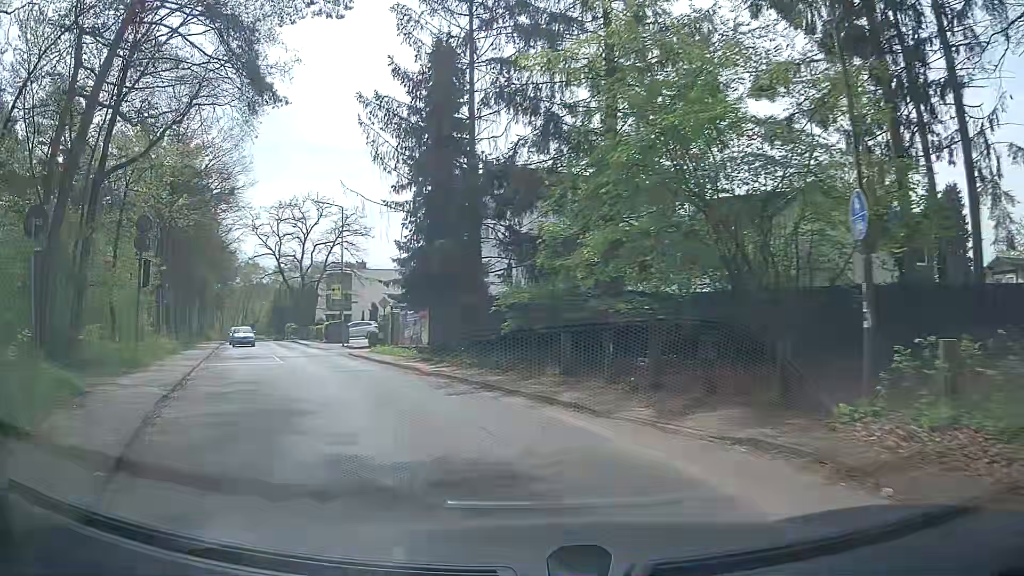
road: tertiary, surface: asphalt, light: Day
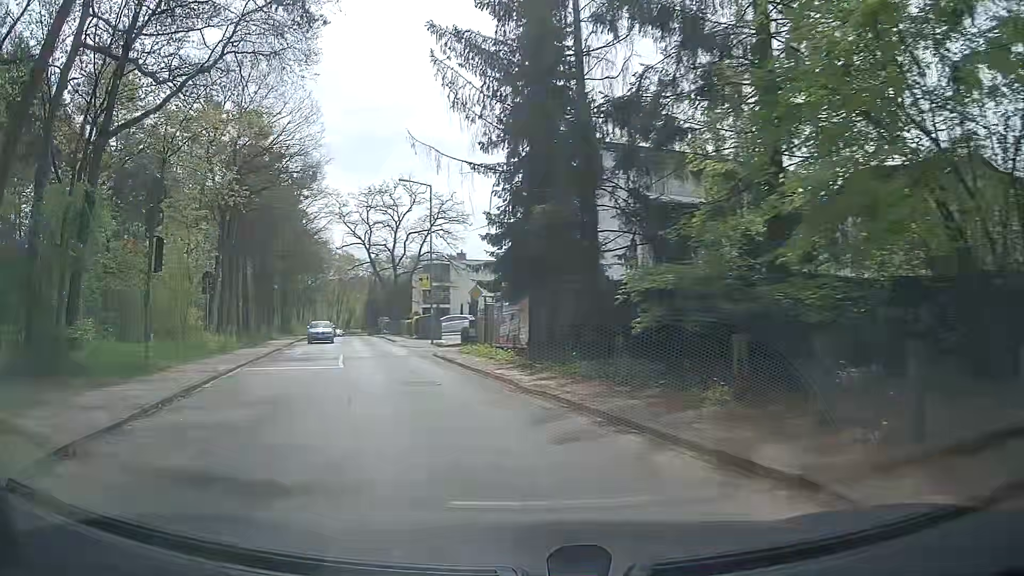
(-0.4, +5.3) m; -7°
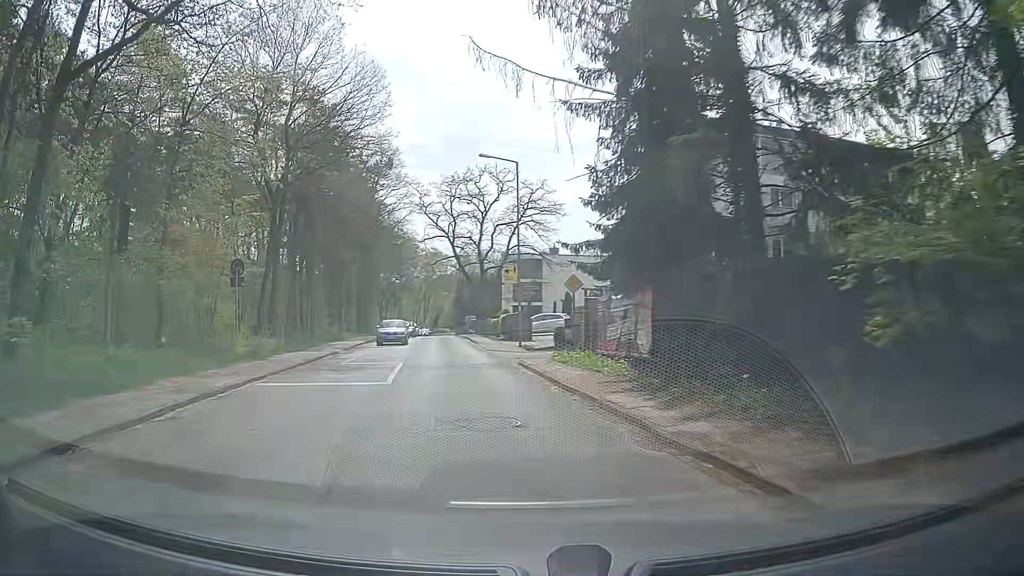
(-0.7, +5.7) m; -11°
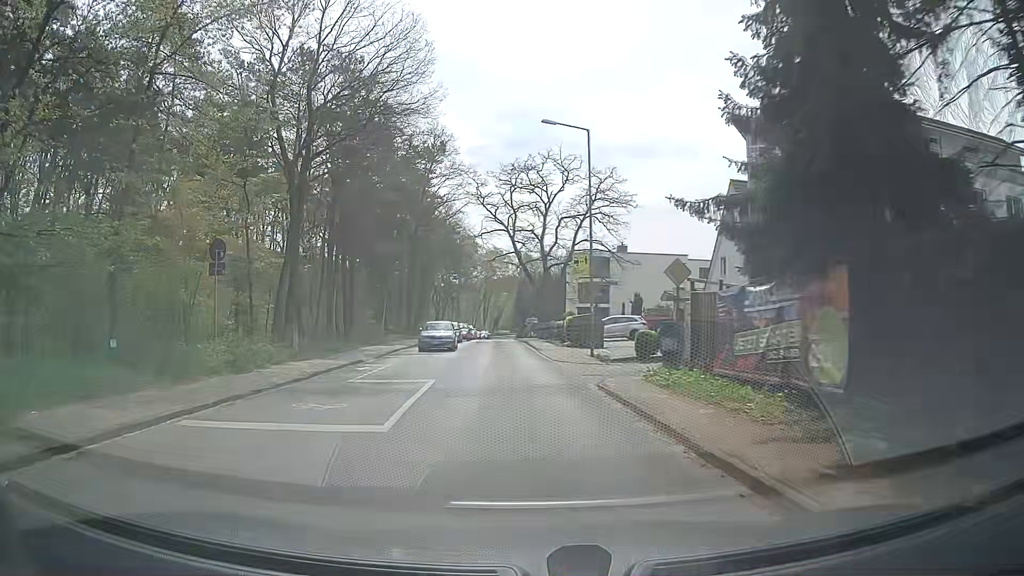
(-0.4, +6.2) m; -6°
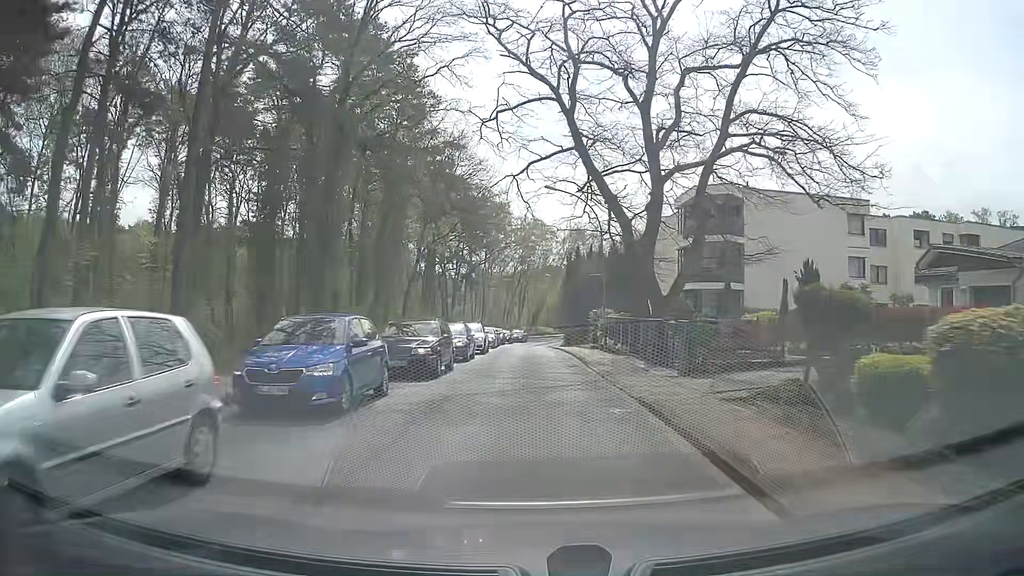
(-1.4, +36.4) m; -3°
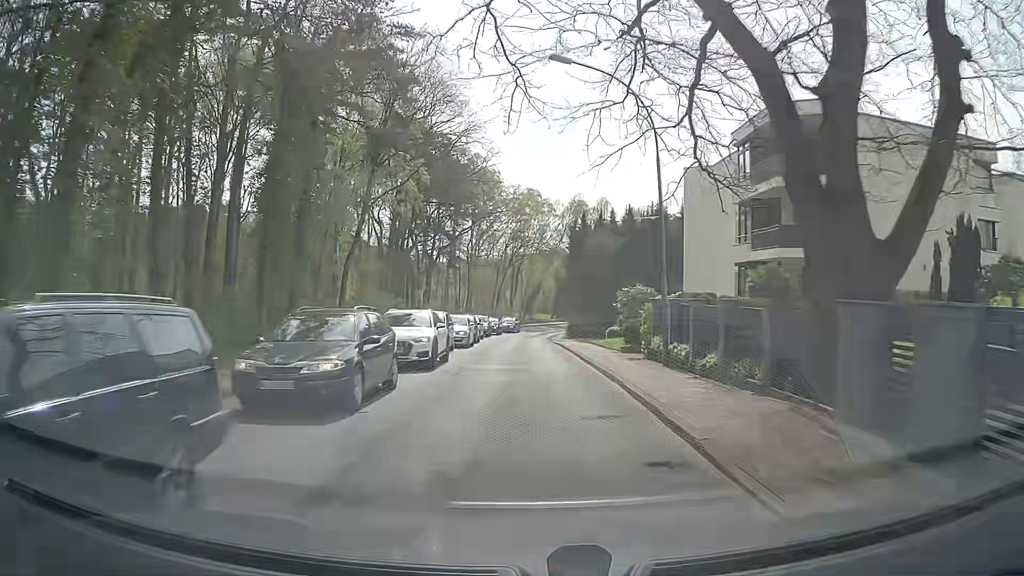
(0.0, +15.0) m; 0°
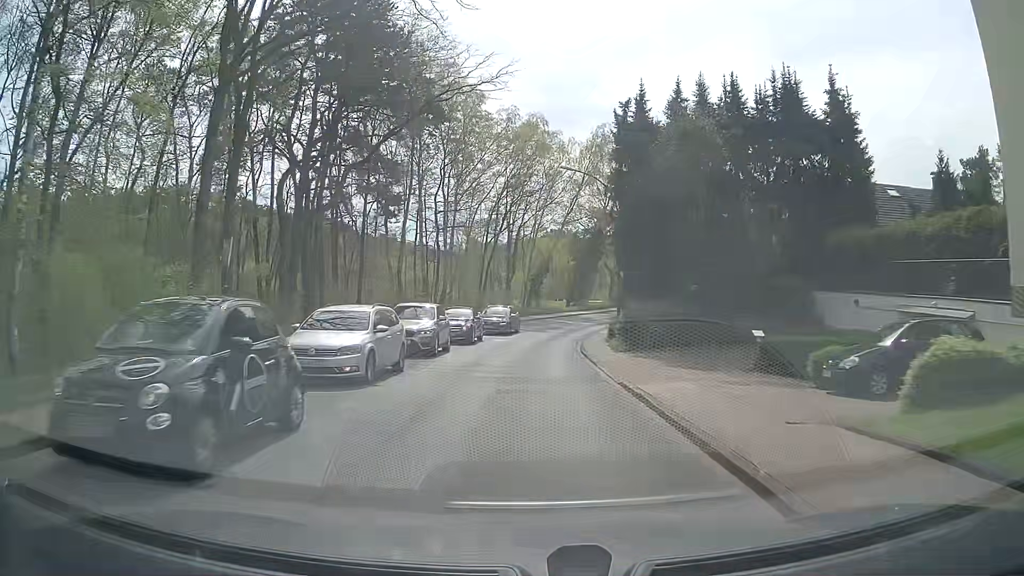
(-0.1, +30.1) m; 0°
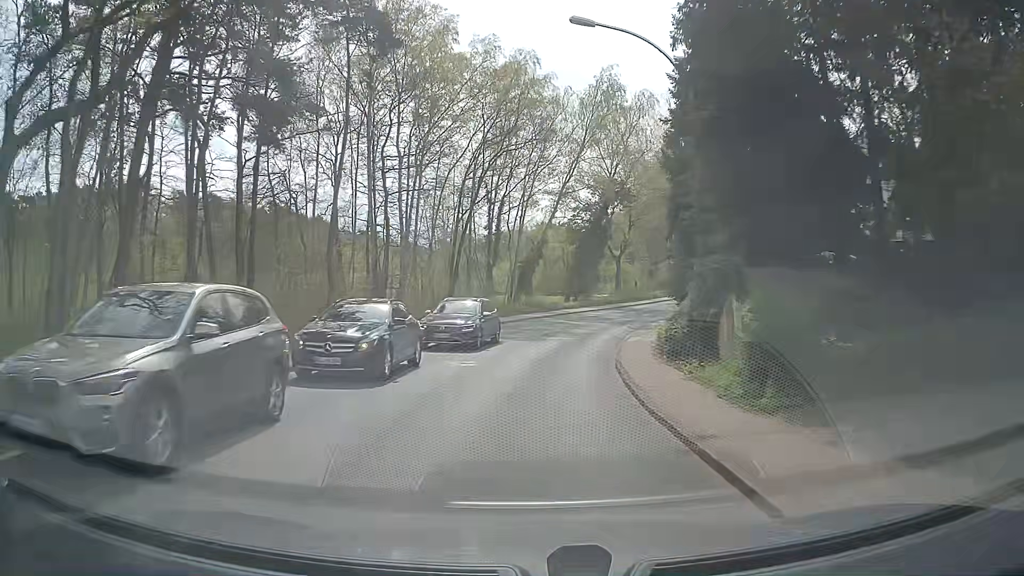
(-0.1, +15.4) m; 0°
(0, +10) (+1, +20) (+3, +30) (+6, +39) (+10, +48) (+15, +57) (+20, +66) (+25, +74) (+30, +83) (+36, +91) m
